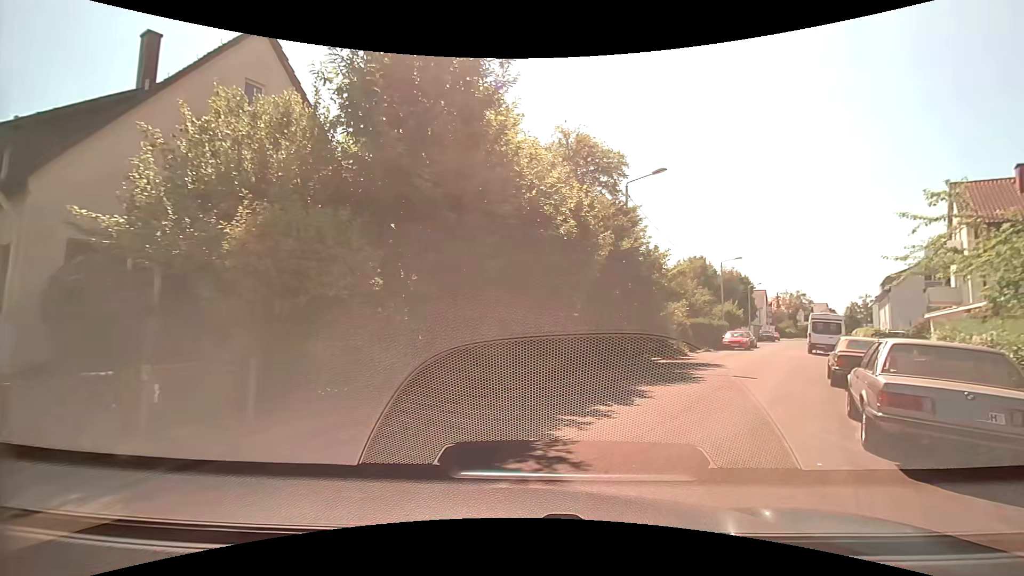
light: Day
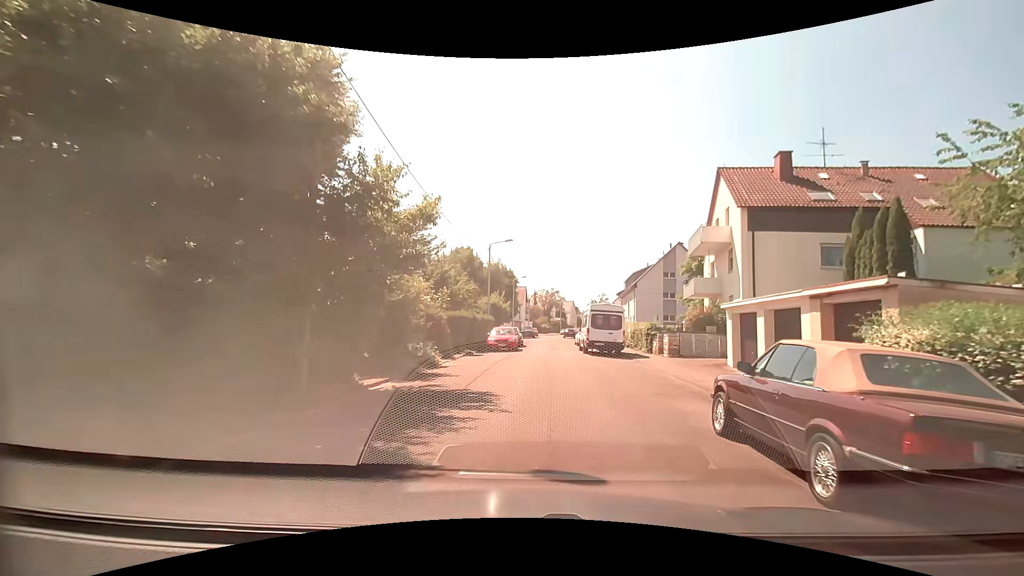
(+3.1, +11.2) m; +26°
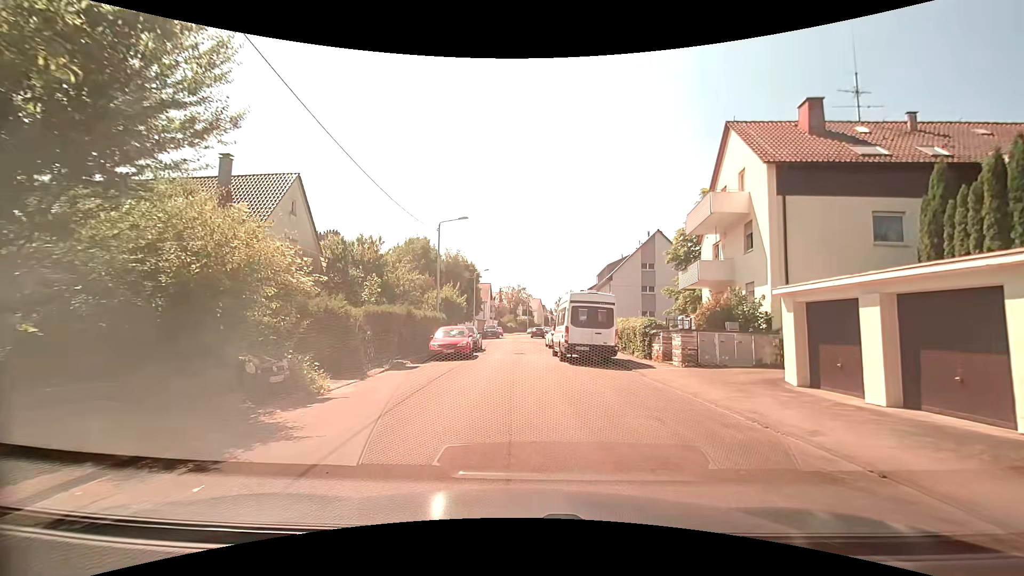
(+0.2, +7.6) m; +3°
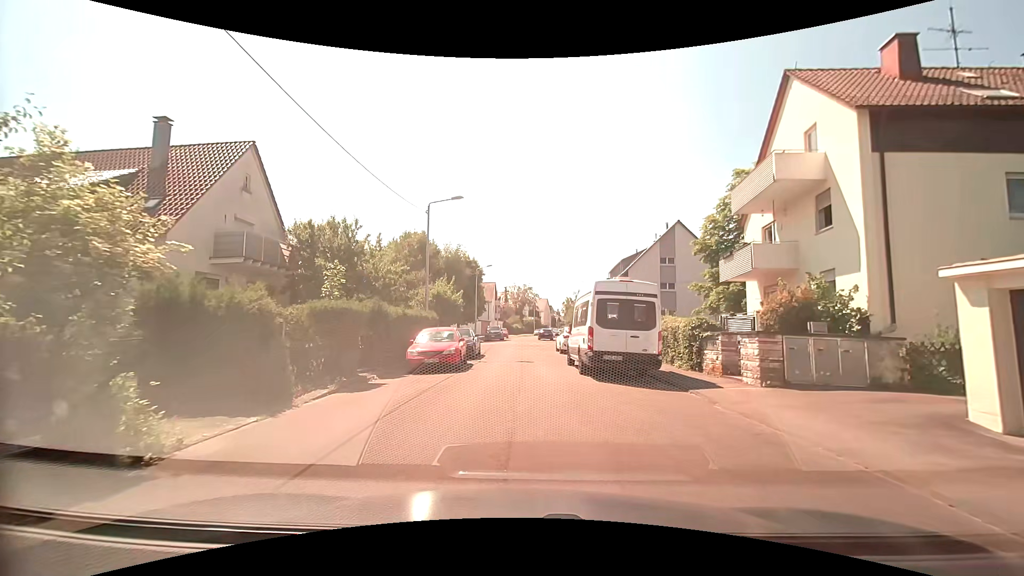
(0.0, +5.2) m; -2°
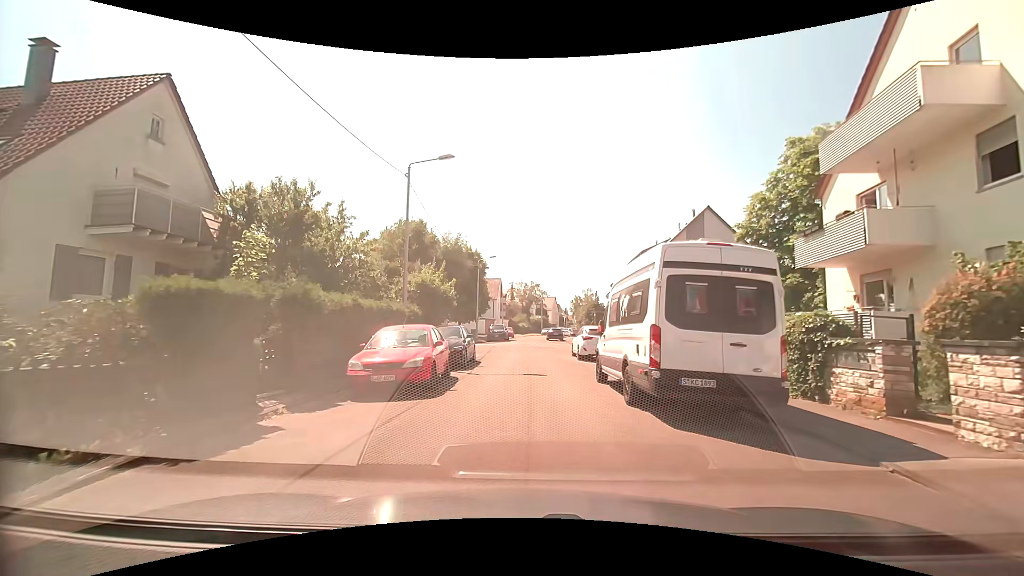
(0.0, +6.0) m; 0°
(0, +10) (0, +20) (+2, +30) (+3, +40) (+2, +50) (+1, +59) (+1, +69) (+2, +79) (+5, +89) (+7, +99) m
